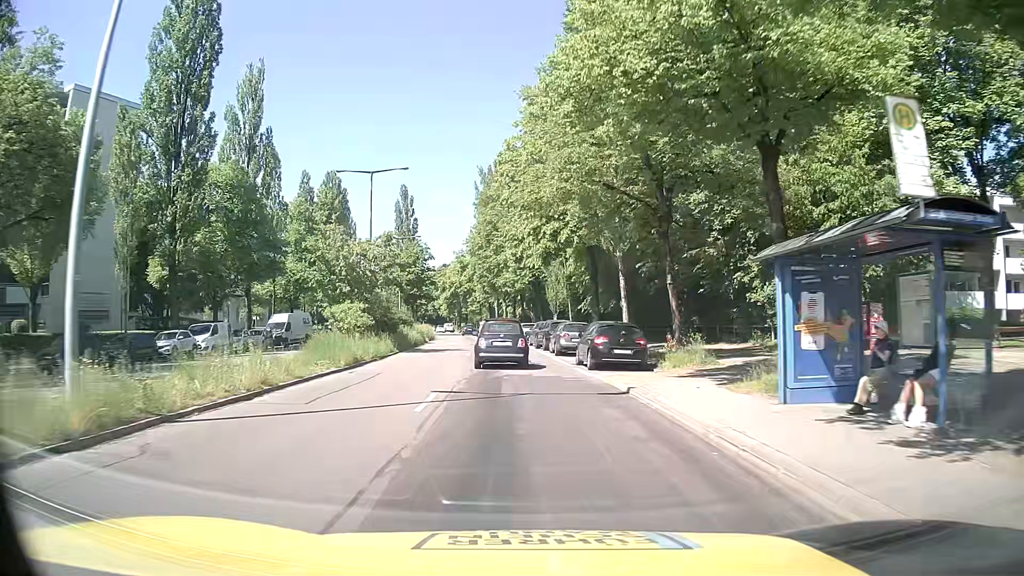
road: secondary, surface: asphalt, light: Day
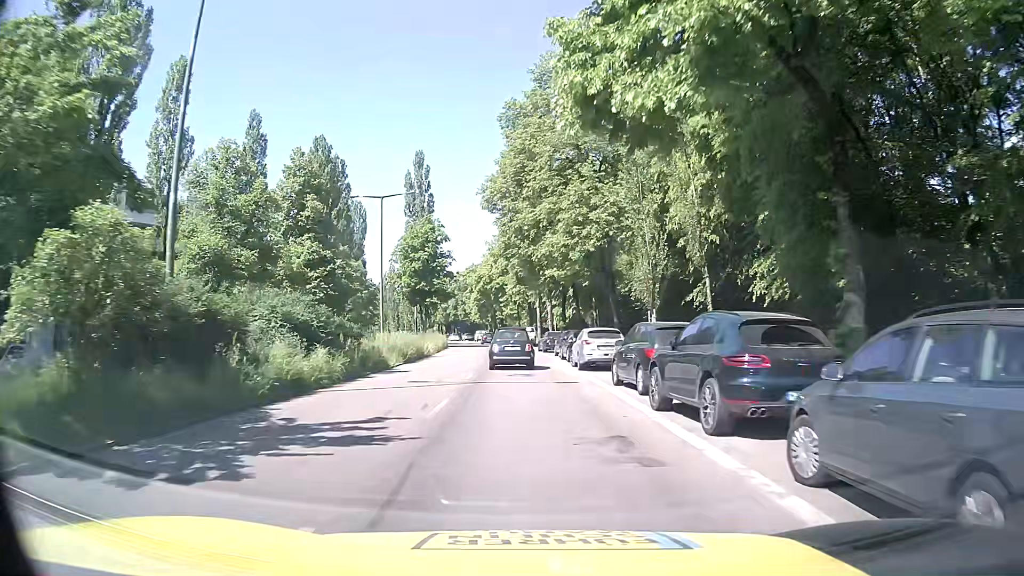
(-0.6, +27.2) m; -3°
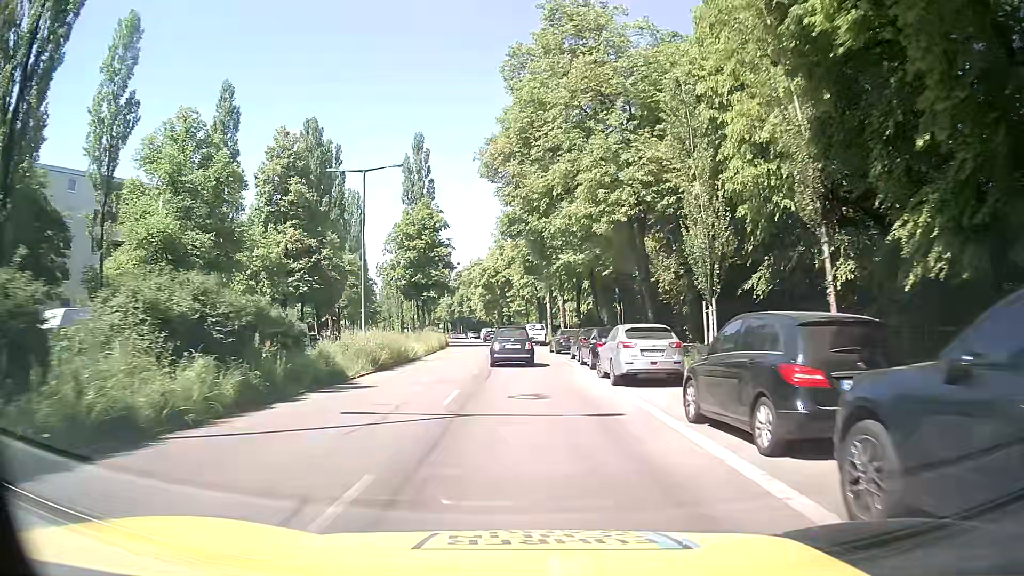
(-0.1, +7.4) m; -3°
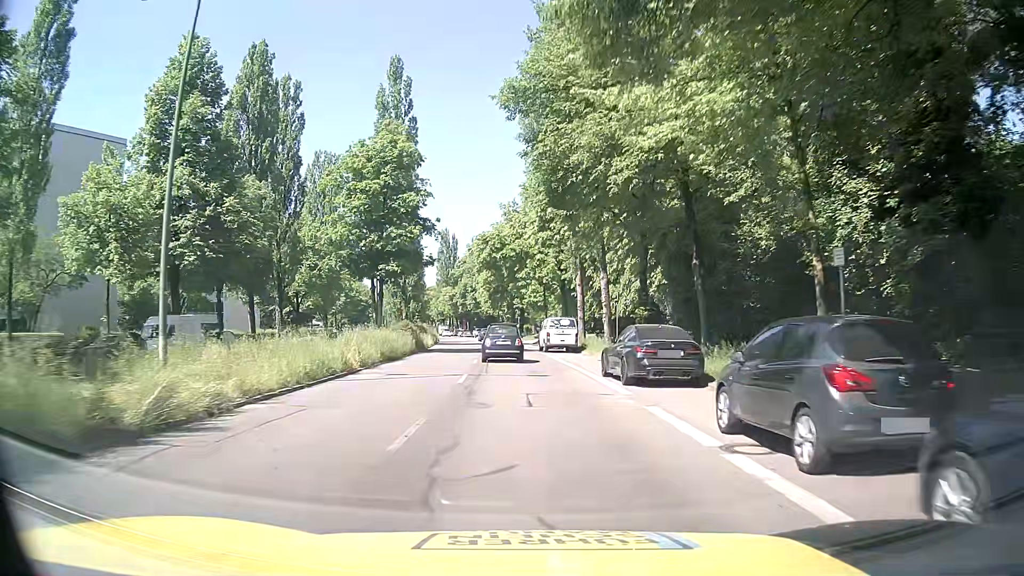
(+0.4, +23.1) m; +1°
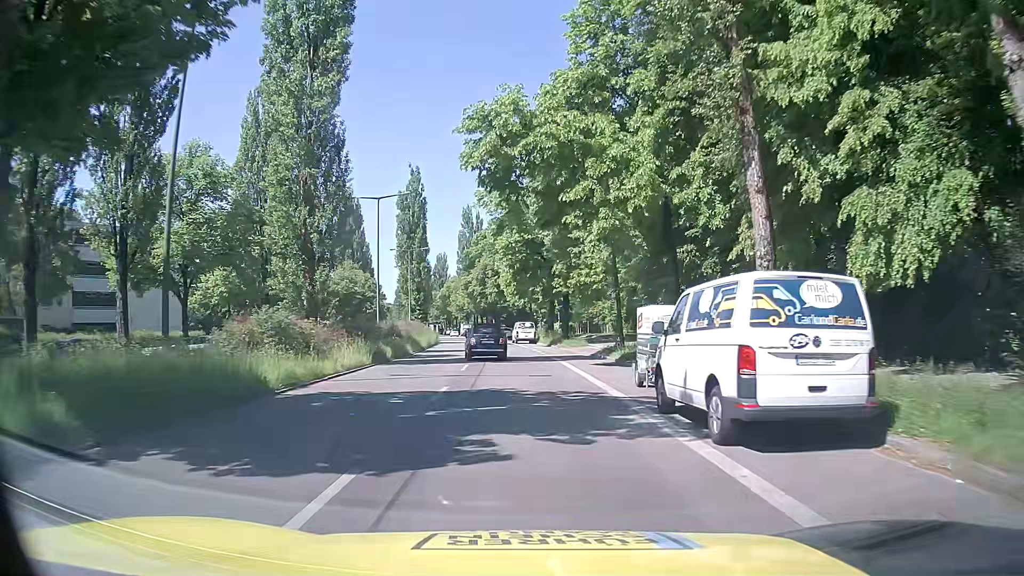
(-0.8, +31.2) m; -3°
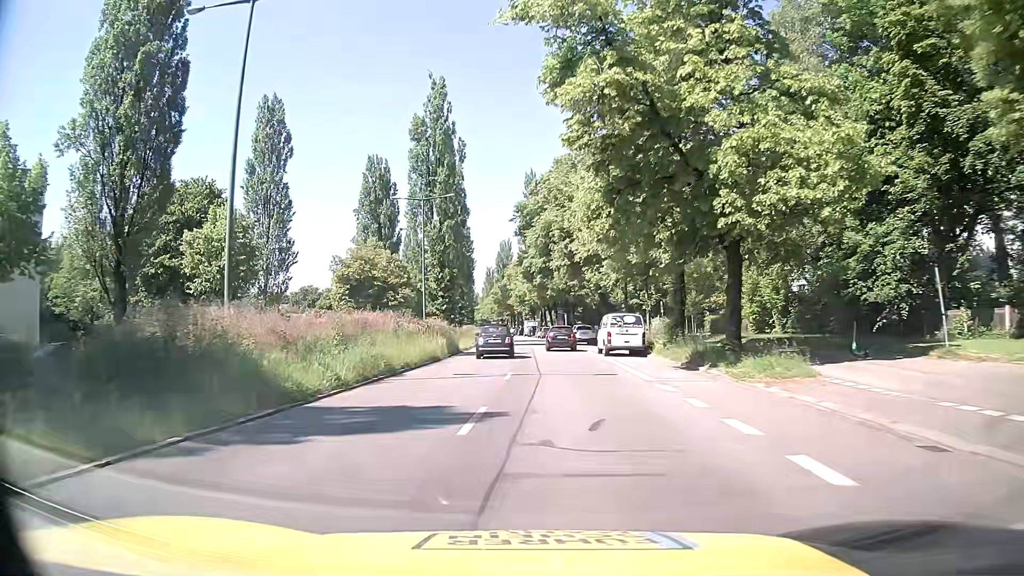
(-1.2, +31.2) m; -6°
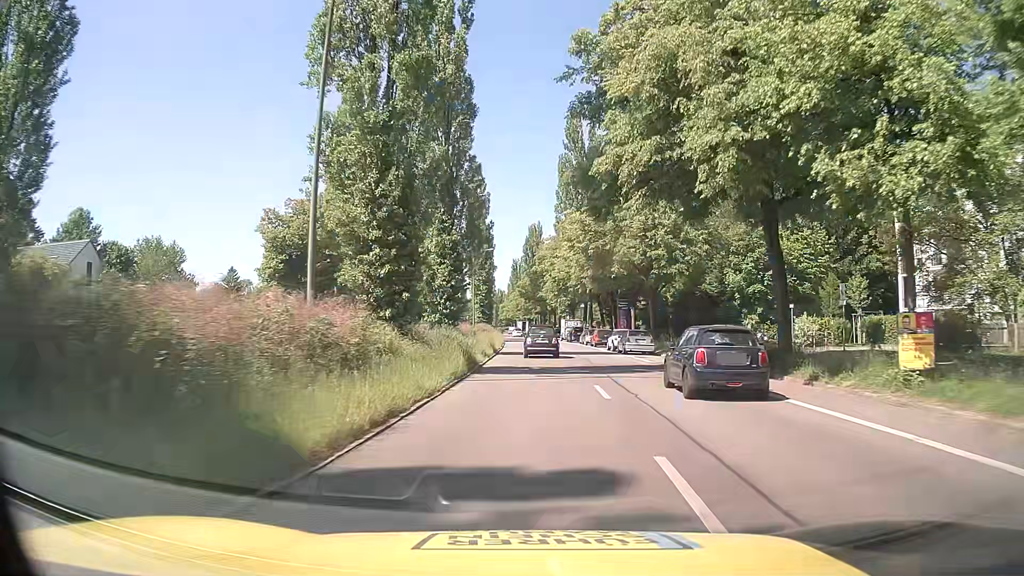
(-1.7, +31.6) m; -3°
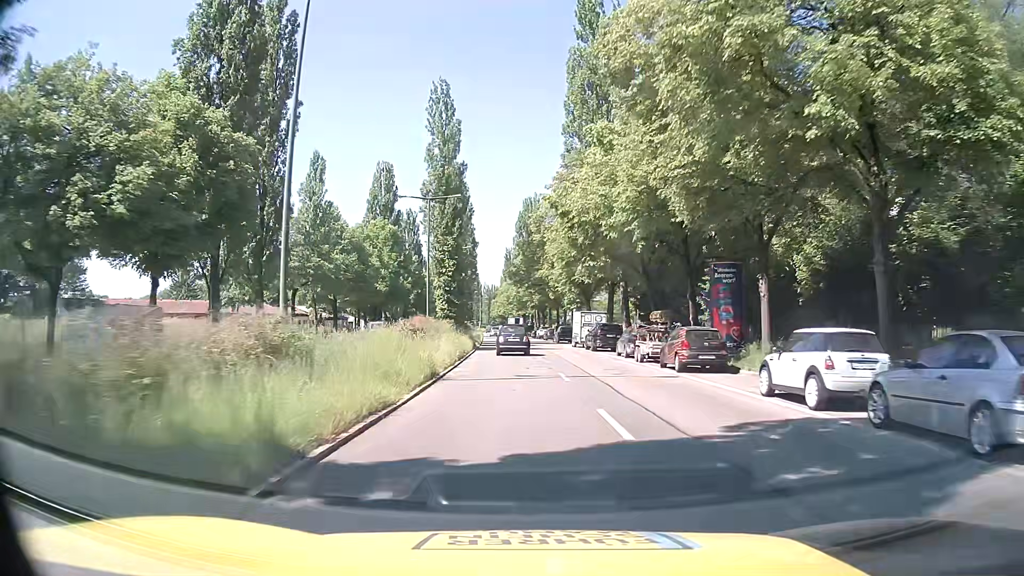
(+0.4, +32.1) m; +1°
(0, +10) (0, +20) (-1, +30) (-1, +40) (-1, +50) (-2, +60) (-3, +70) (-4, +80) (-4, +90) (-5, +100) m
